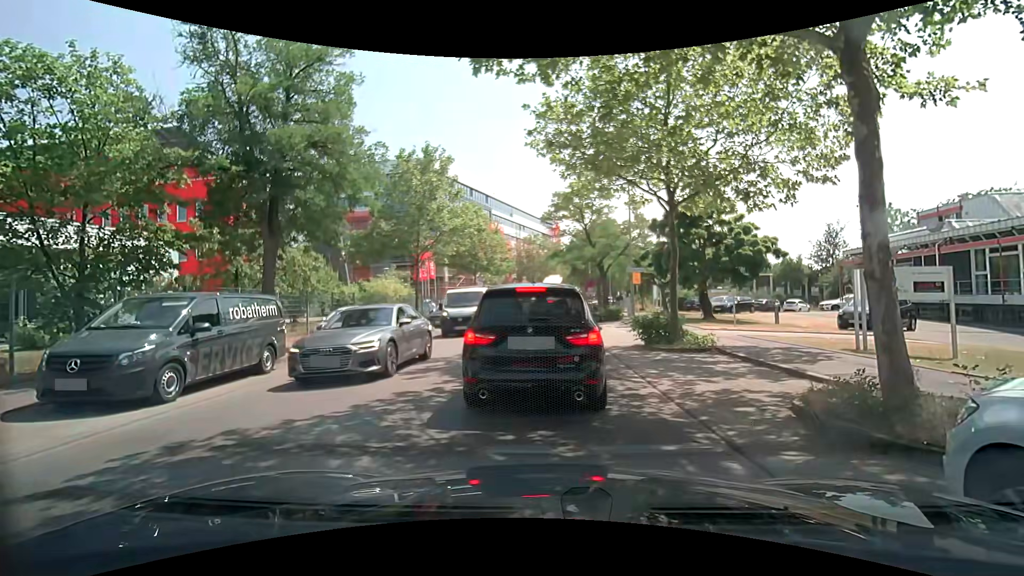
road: unclassified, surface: asphalt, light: Day
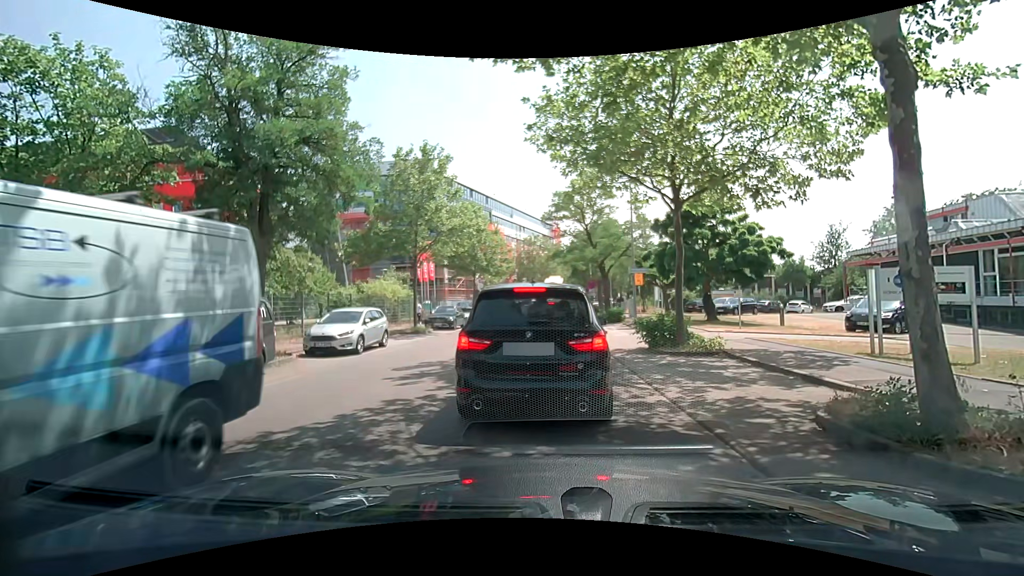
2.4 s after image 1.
(0.0, +0.5) m; 0°
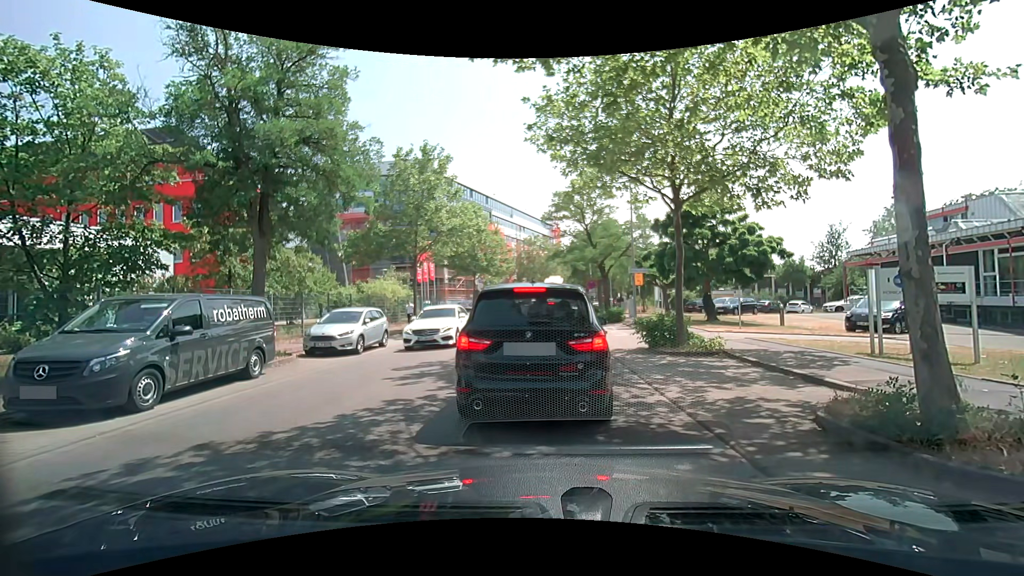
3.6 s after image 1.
(0.0, 0.0) m; 0°
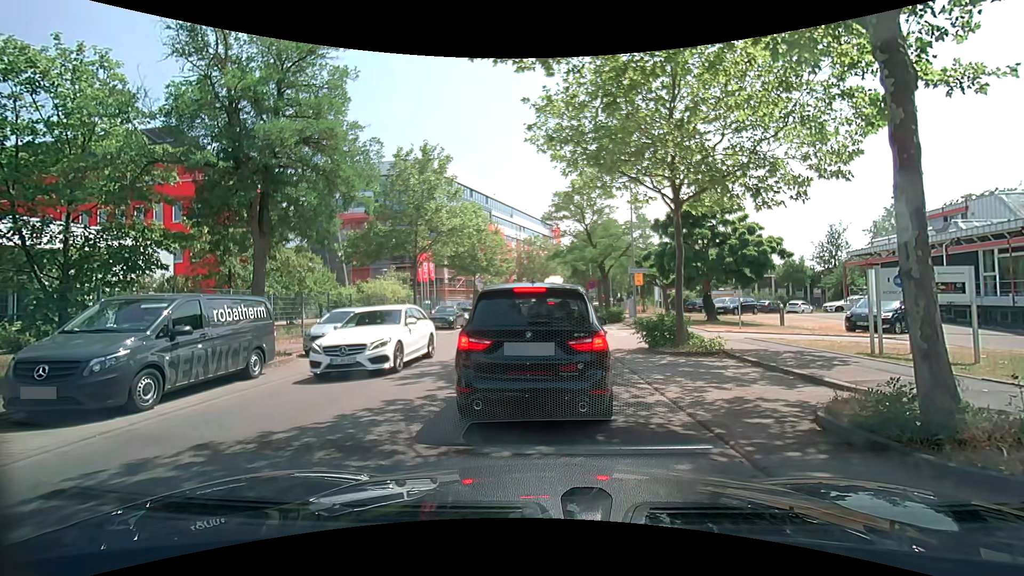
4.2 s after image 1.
(0.0, 0.0) m; 0°
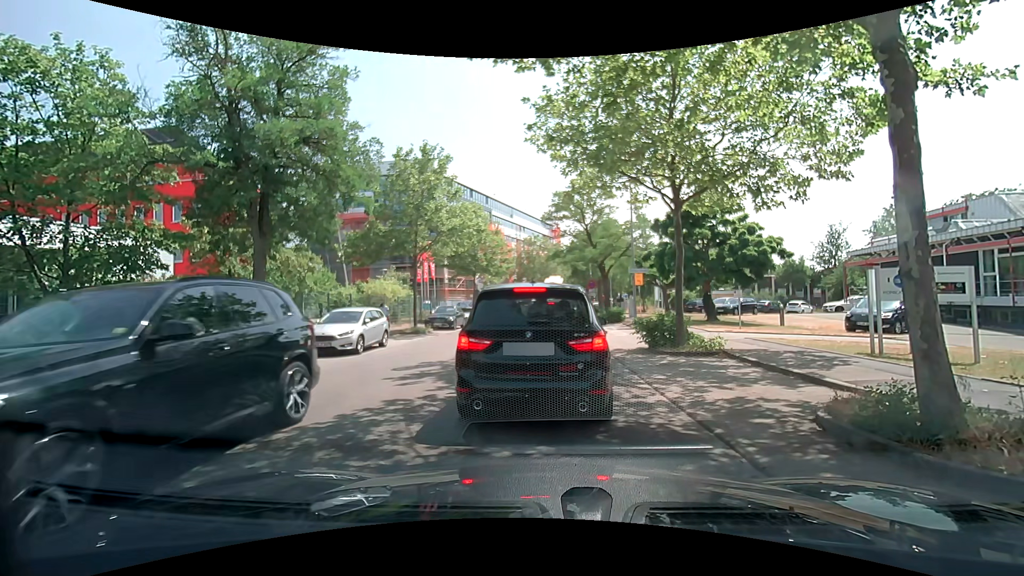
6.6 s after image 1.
(0.0, 0.0) m; 0°
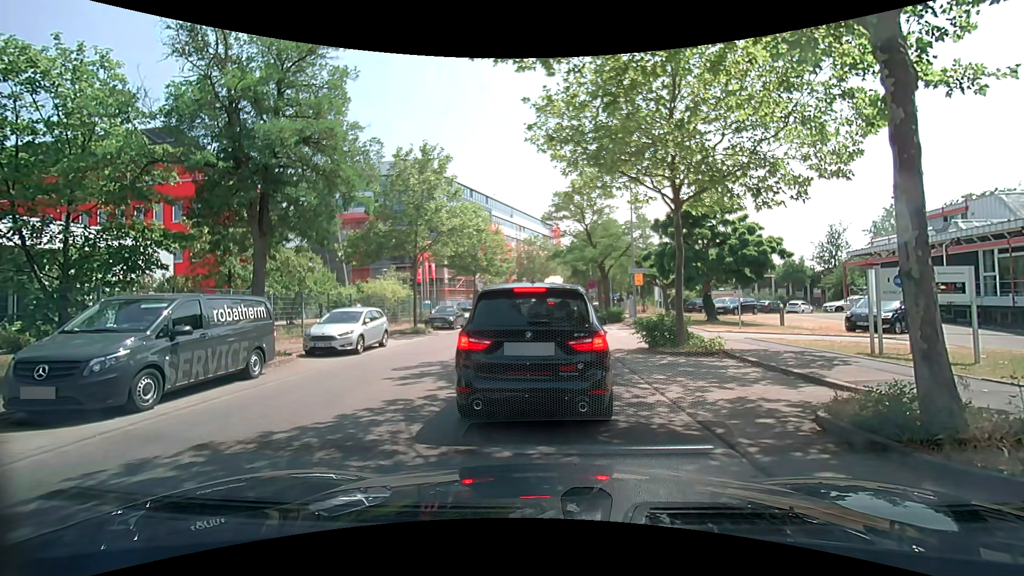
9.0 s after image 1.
(0.0, 0.0) m; 0°
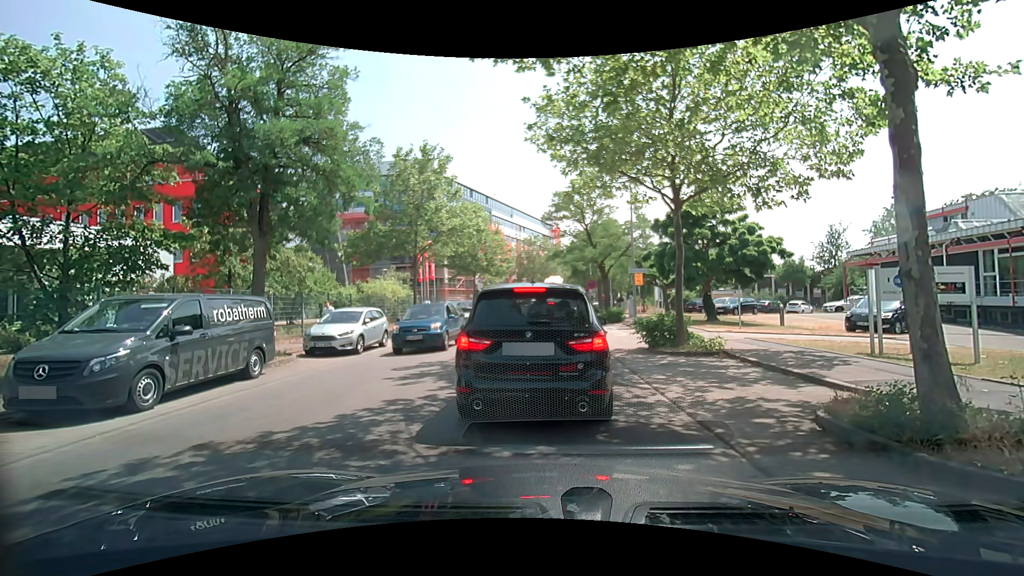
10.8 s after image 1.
(0.0, 0.0) m; 0°
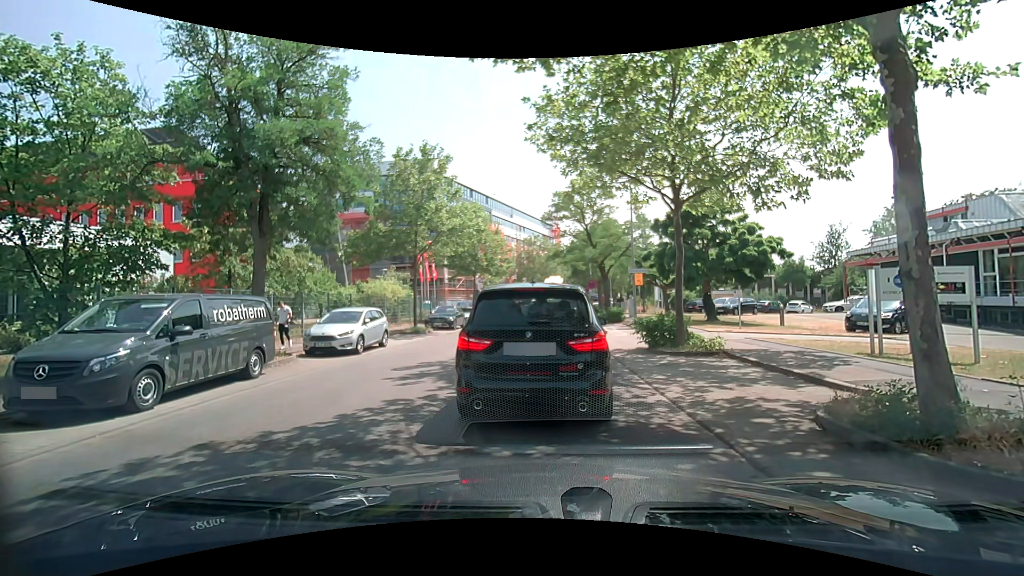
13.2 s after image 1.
(0.0, 0.0) m; 0°
(0, +10) (0, +20) (0, +30) (0, +40) (+1, +50) (+2, +60) (+3, +70) (+4, +80) (+6, +90) (+8, +99) m
